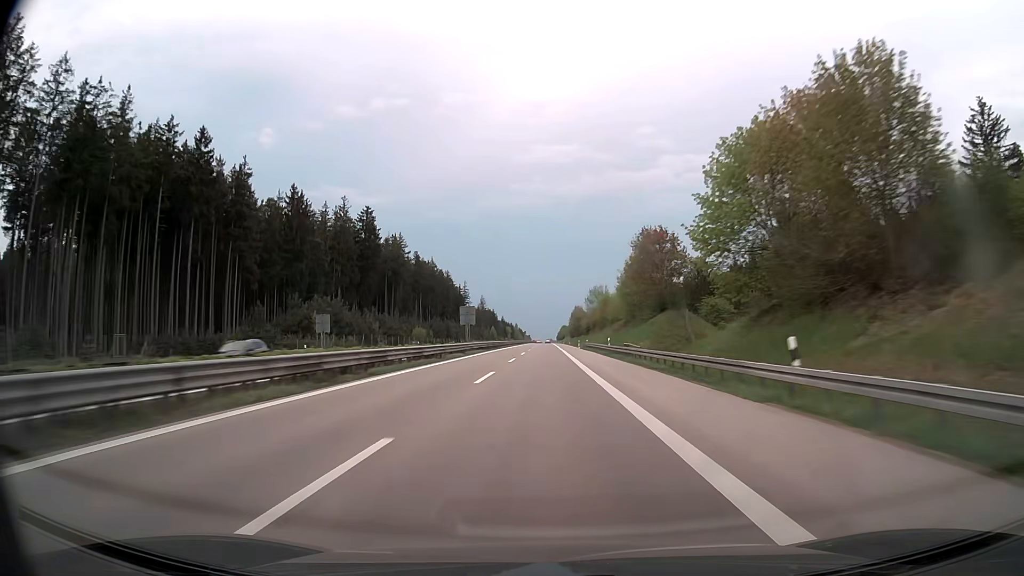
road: trunk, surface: asphalt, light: Day
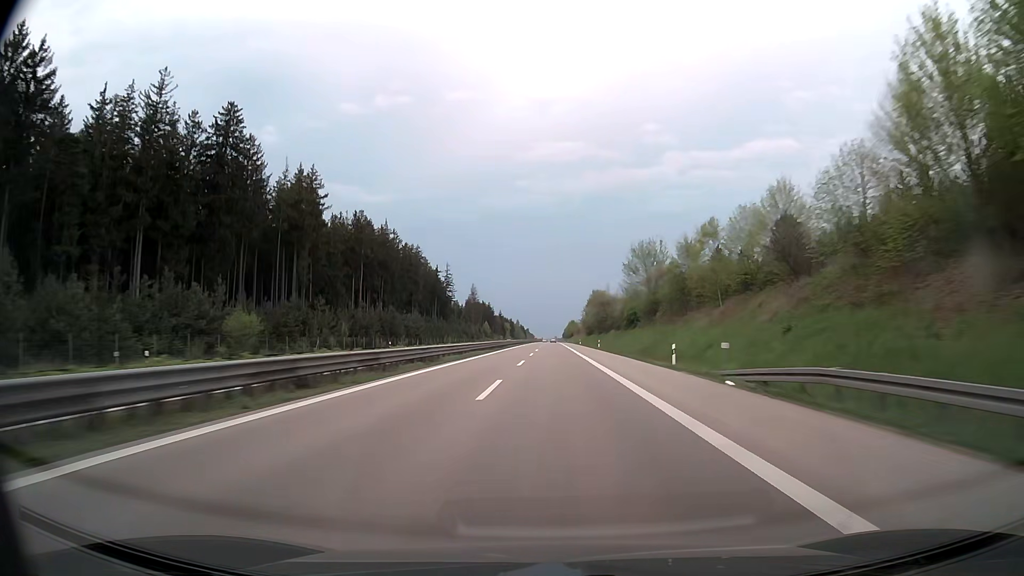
(-0.5, +74.9) m; -1°
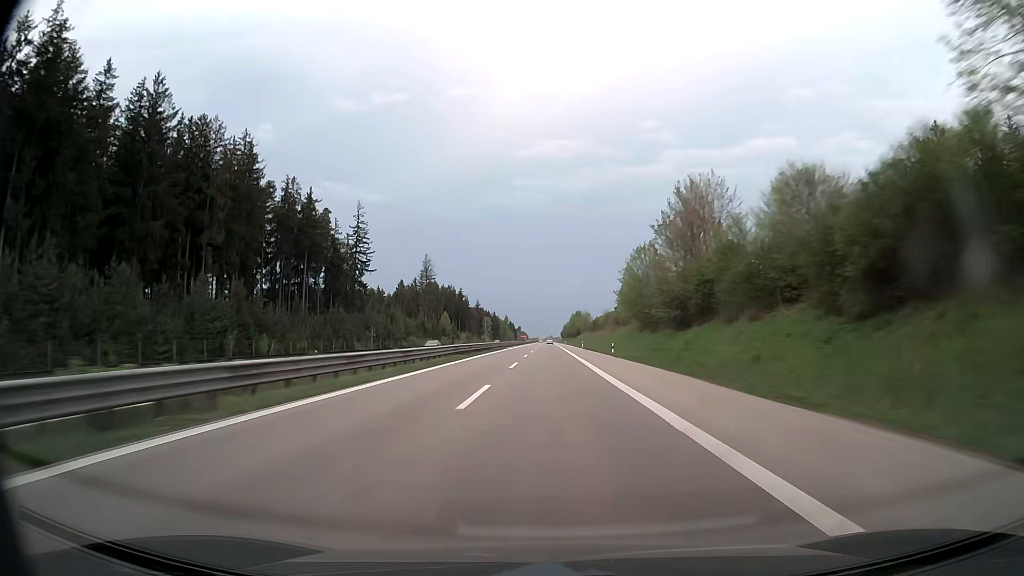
(+1.4, +123.3) m; +1°
(0, +10) (0, +20) (0, +30) (0, +40) (0, +50) (0, +60) (0, +70) (0, +80) (0, +90) (0, +100) m
